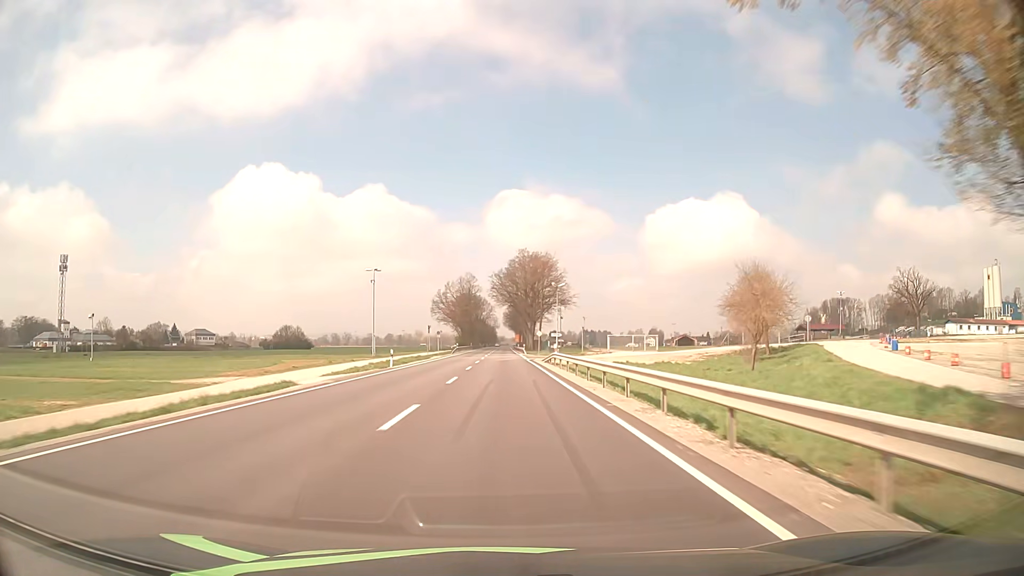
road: primary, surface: asphalt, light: Day
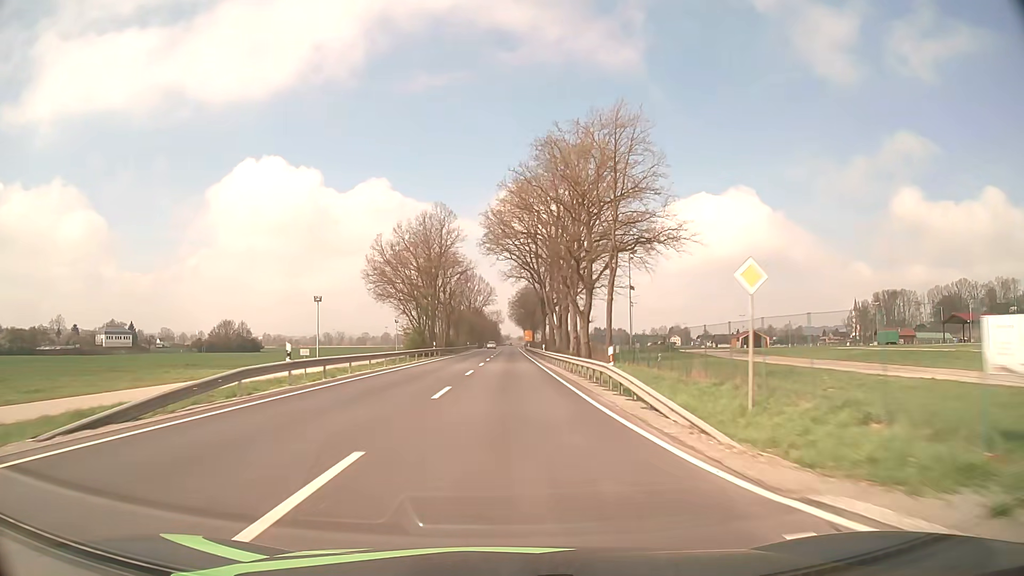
(-0.5, +79.2) m; -1°
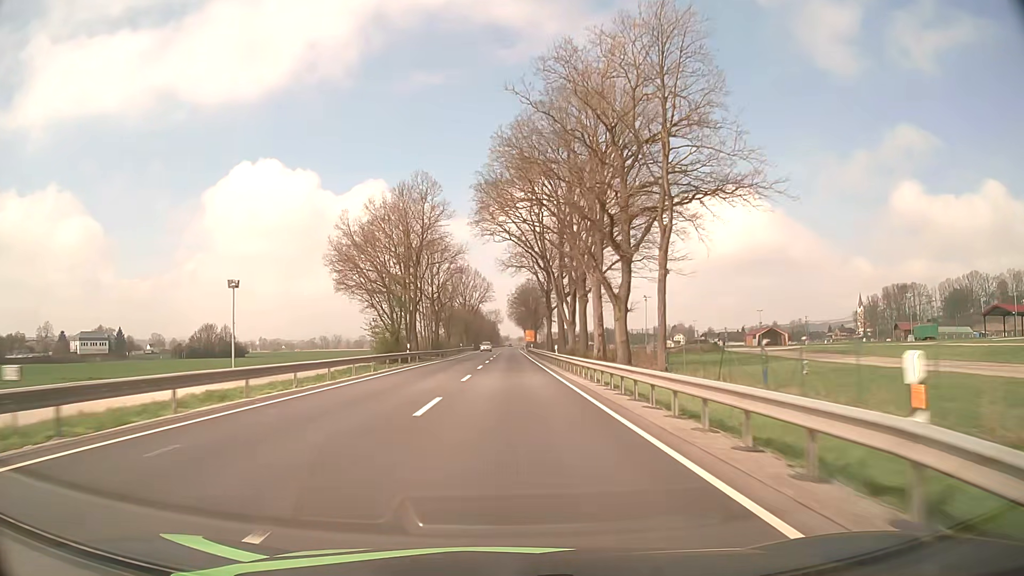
(0.0, +15.8) m; 0°
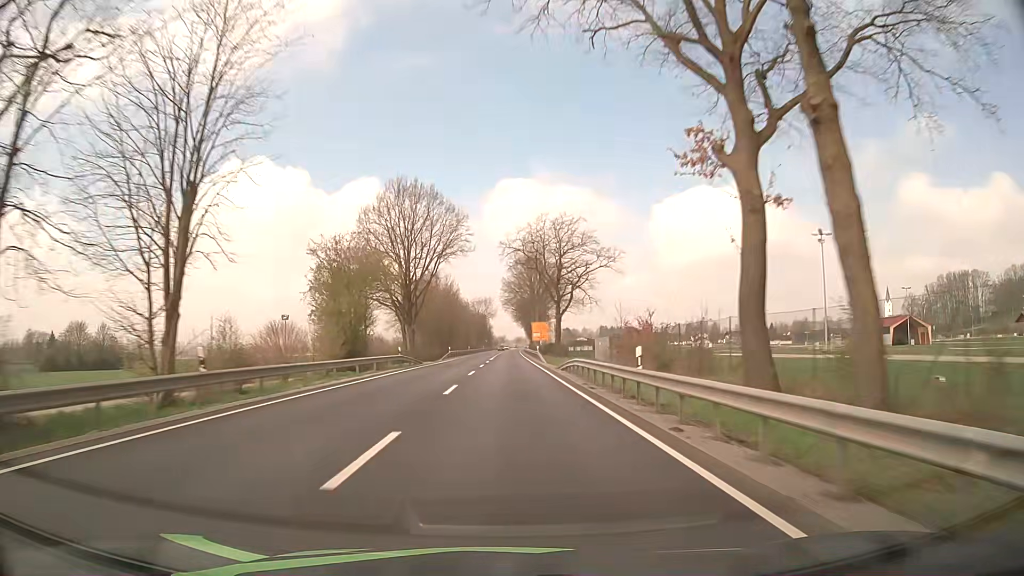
(+0.3, +79.3) m; 0°
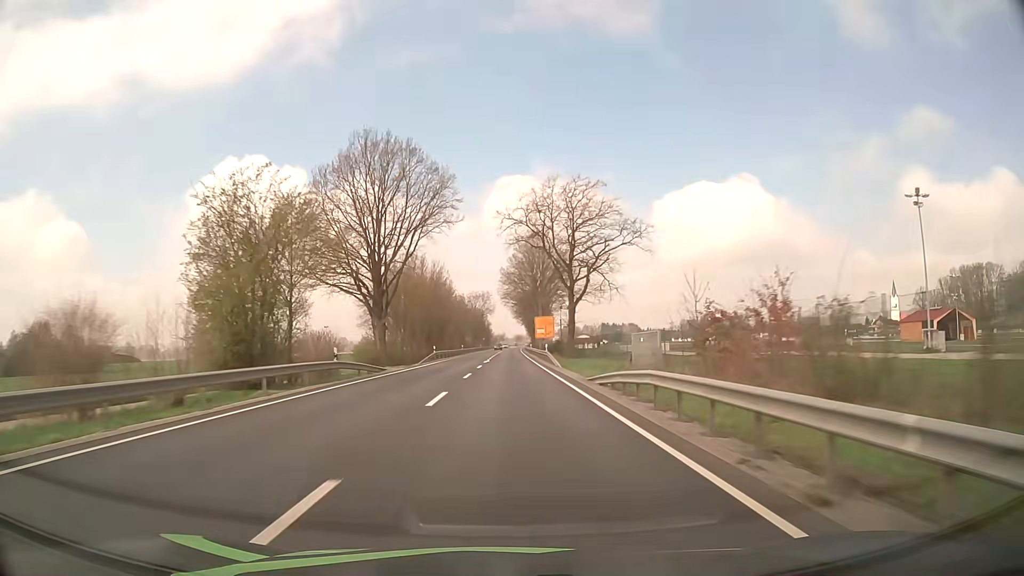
(0.0, +15.8) m; 0°
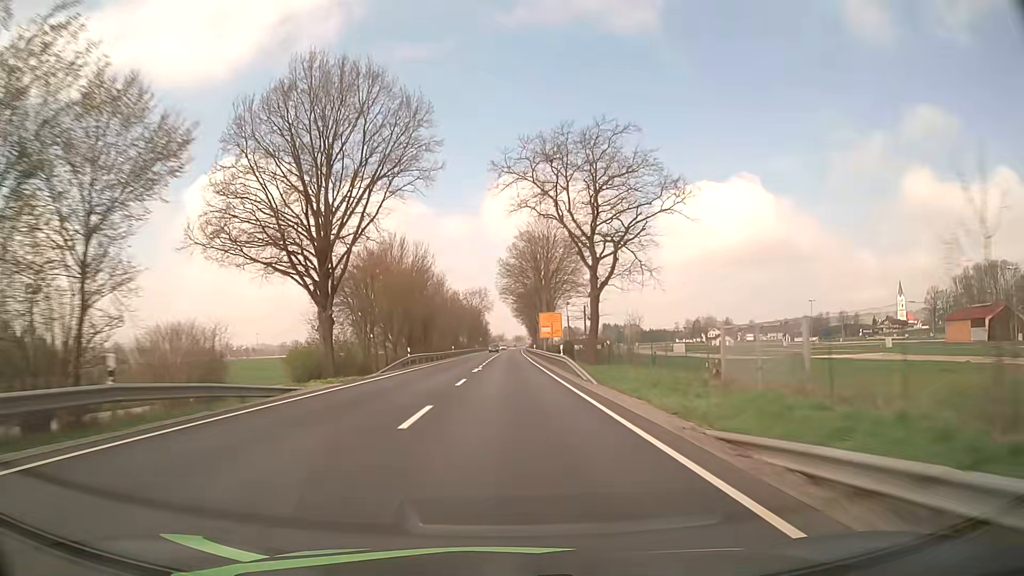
(0.0, +15.9) m; 0°
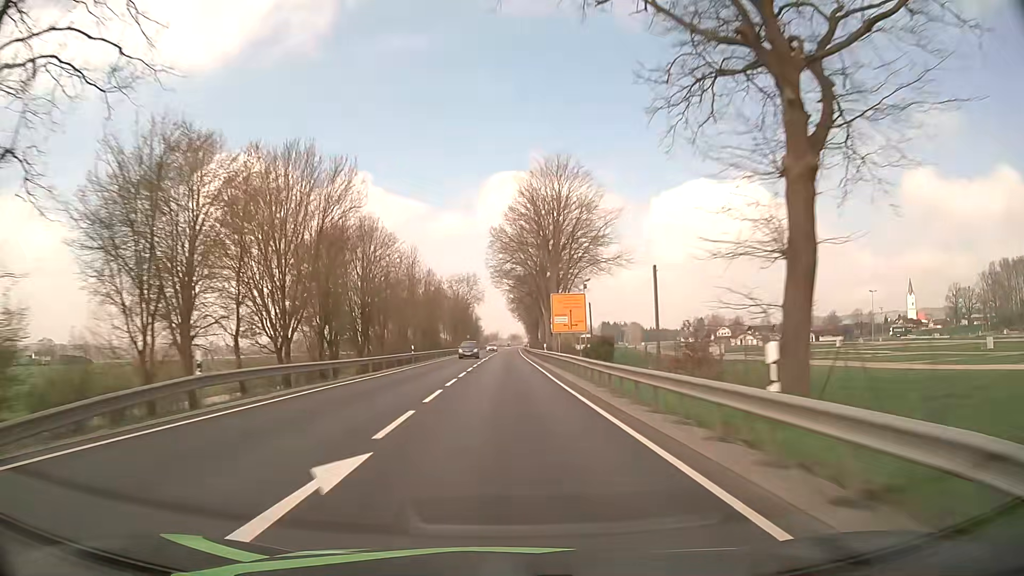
(+0.1, +31.7) m; 0°
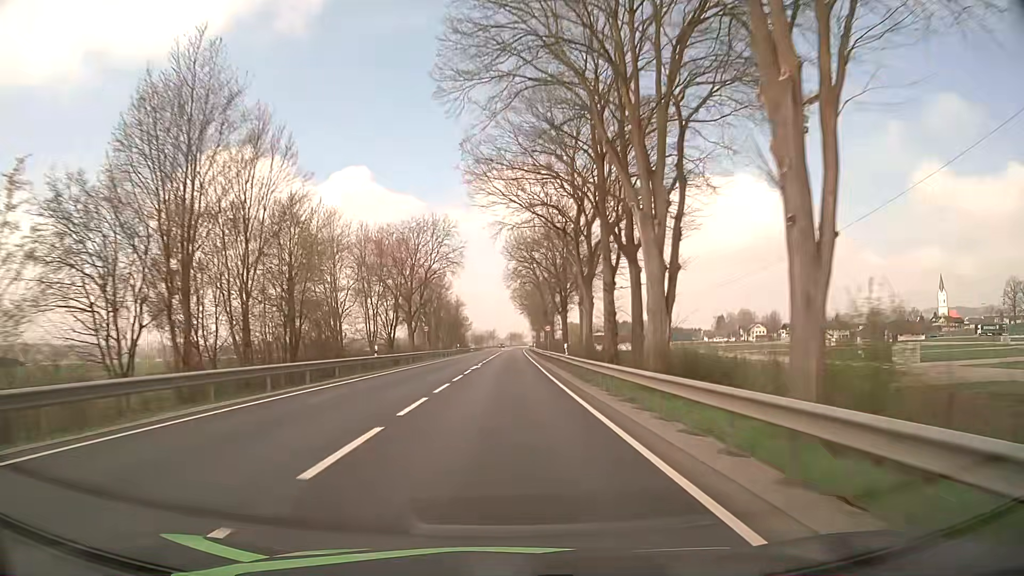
(+0.2, +63.4) m; 0°
(0, +10) (0, +20) (0, +30) (0, +40) (0, +50) (0, +60) (0, +70) (+1, +80) (+1, +90) (+1, +100) m
